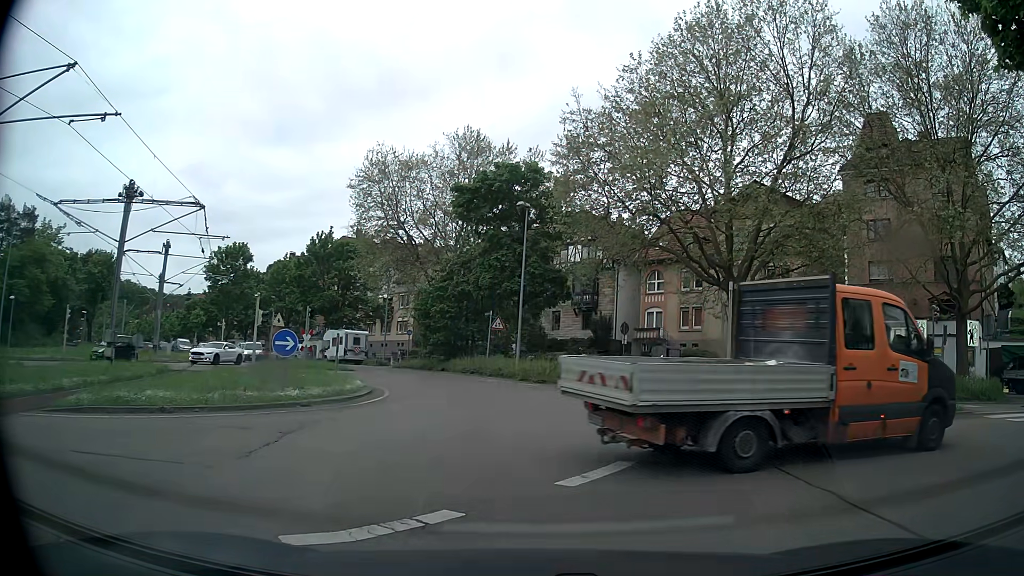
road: secondary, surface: asphalt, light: Day
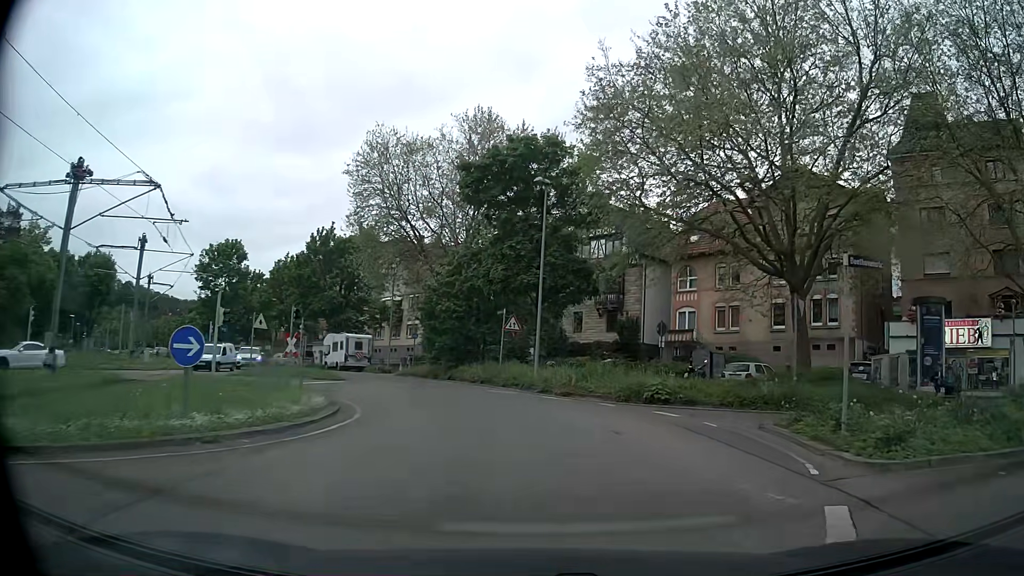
(-0.2, +5.8) m; -3°
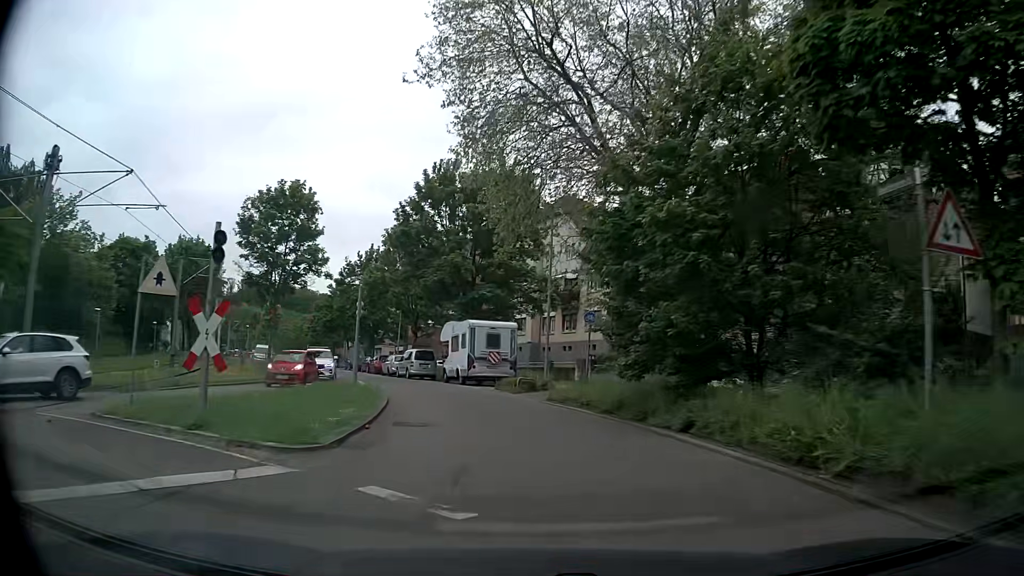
(-2.7, +23.0) m; -16°
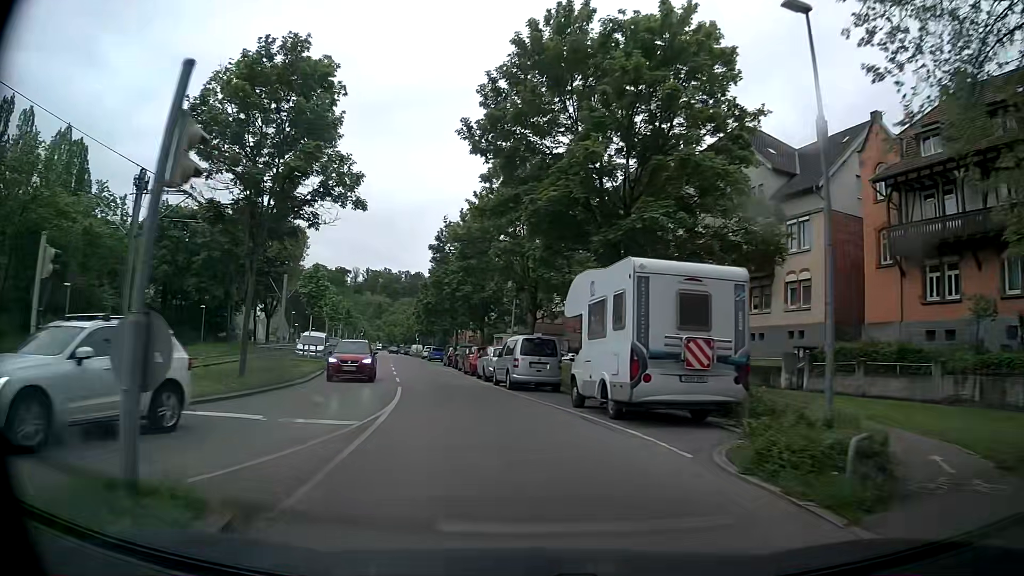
(-1.6, +18.2) m; -11°
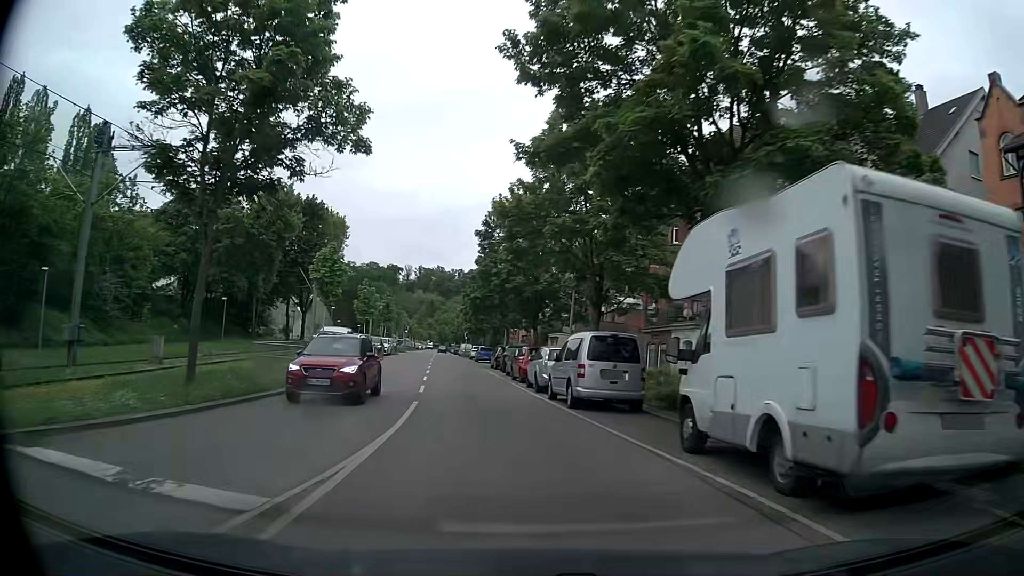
(-0.2, +6.5) m; -4°
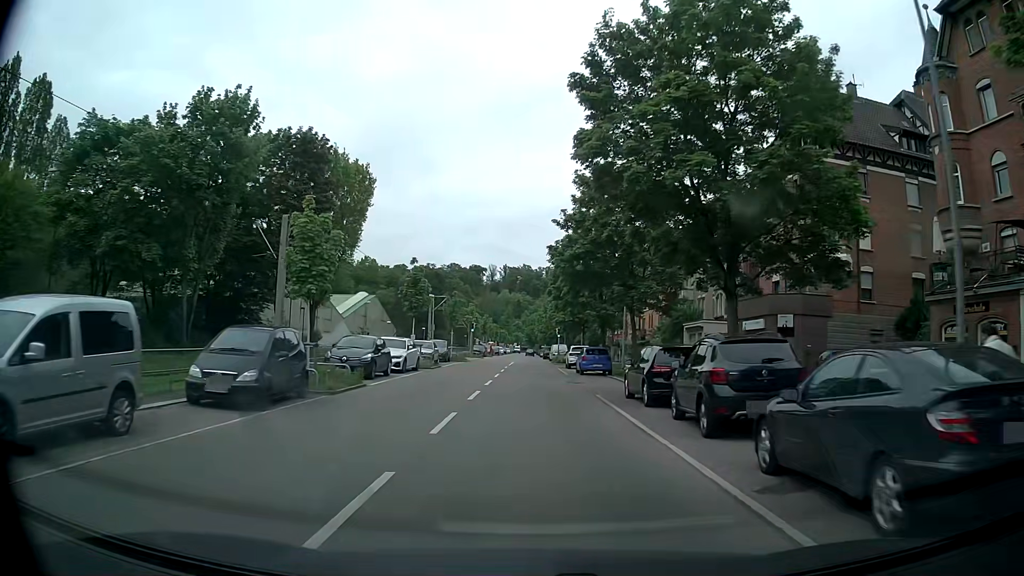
(-2.3, +27.5) m; -7°
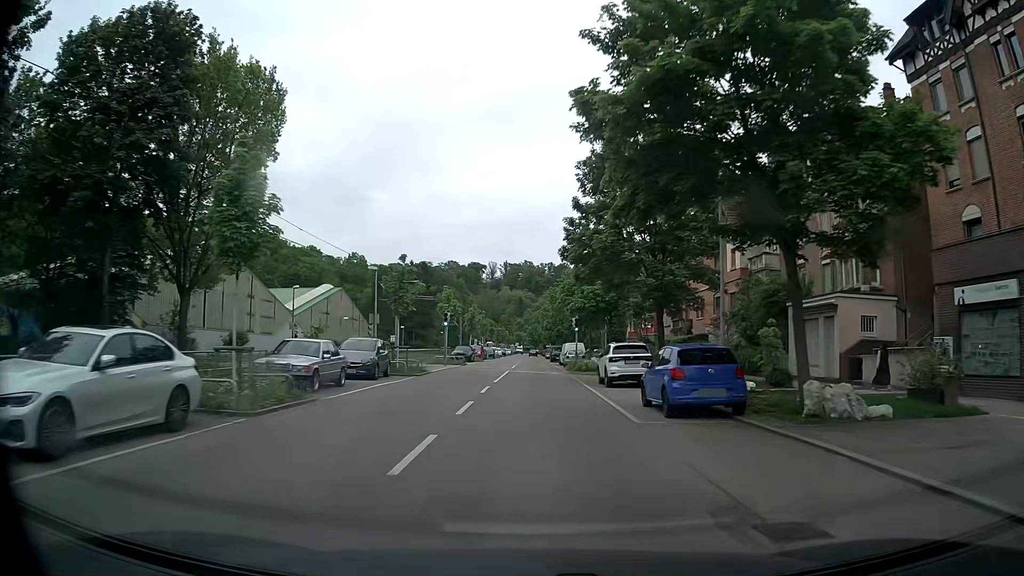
(0.0, +21.7) m; 0°
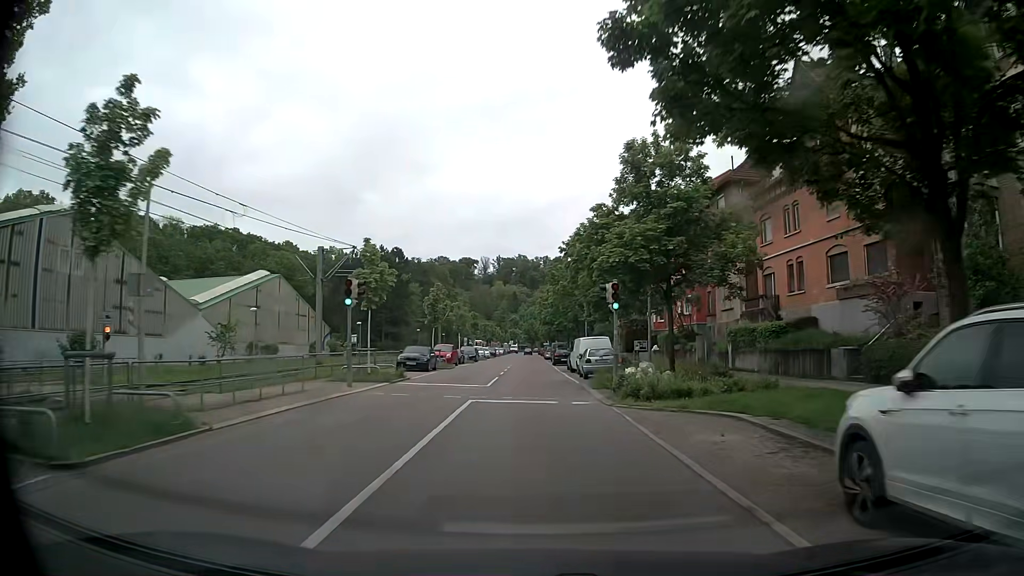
(+0.1, +21.6) m; 0°
(0, +10) (0, +20) (0, +30) (0, +40) (0, +50) (0, +60) (-1, +70) (-1, +80) (-1, +90) (-1, +100) m
